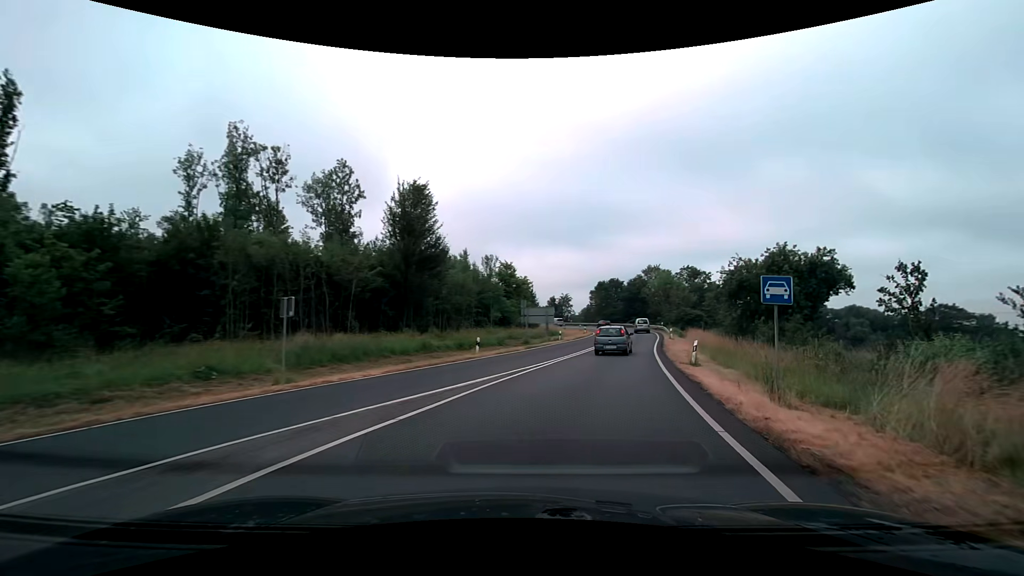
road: trunk_link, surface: asphalt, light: Day
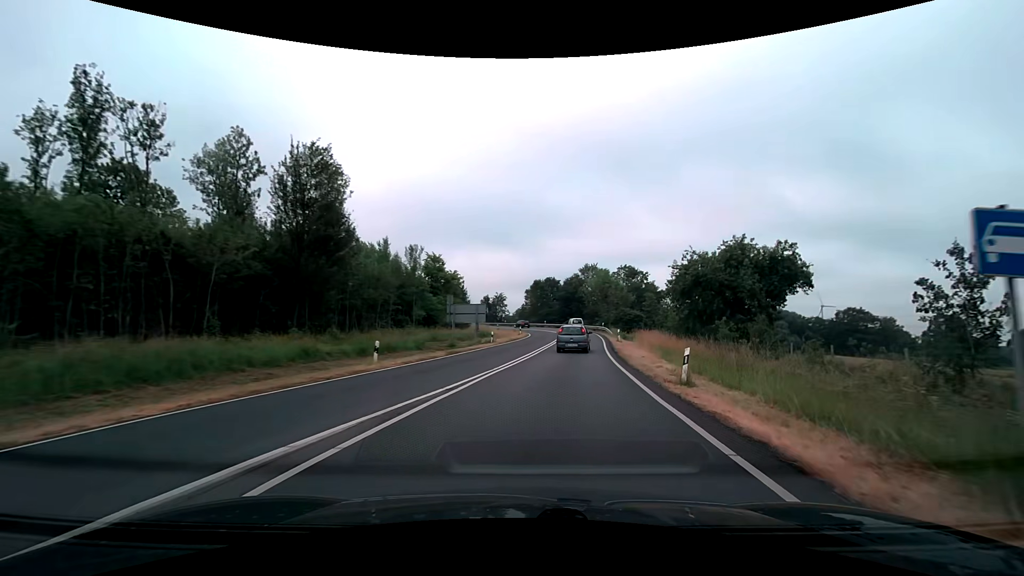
(+0.5, +7.3) m; +7°
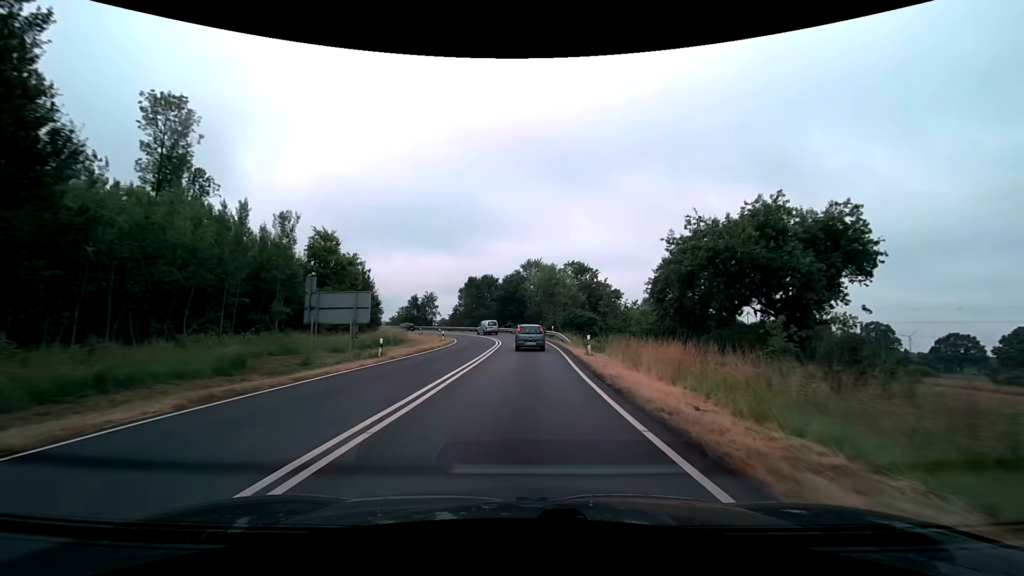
(+1.4, +16.0) m; +7°
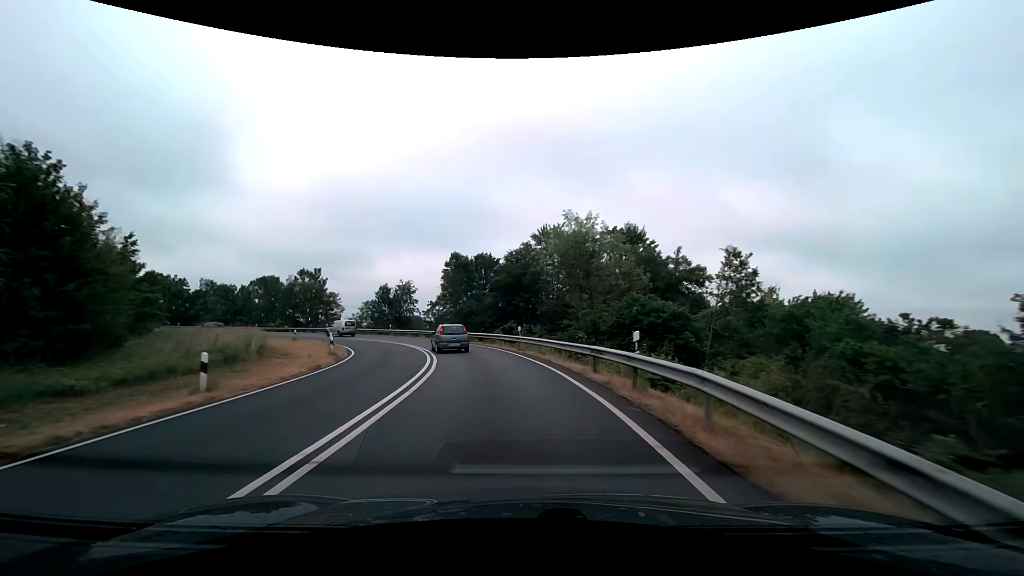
(+0.6, +35.0) m; -2°
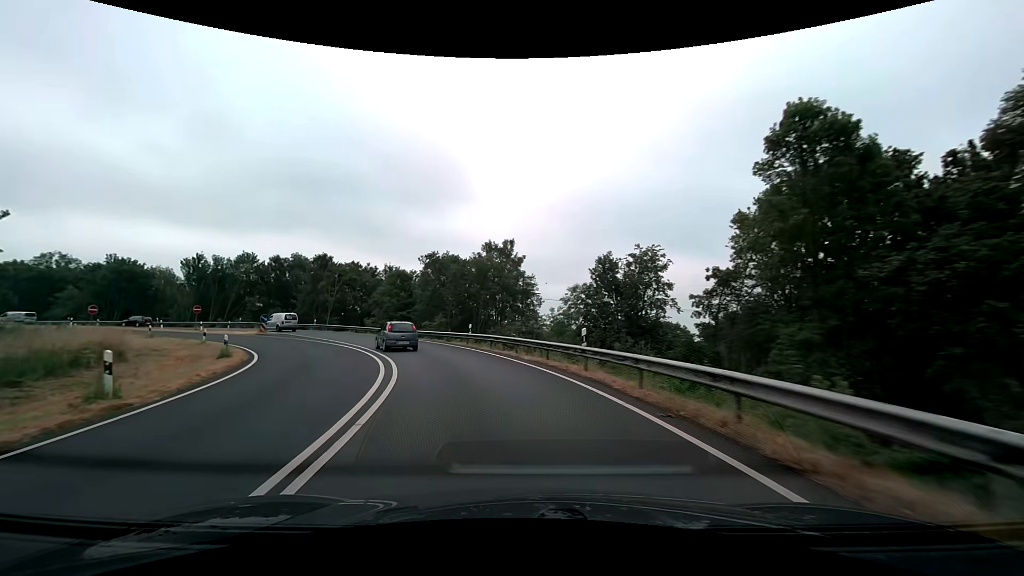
(-8.2, +41.5) m; -27°
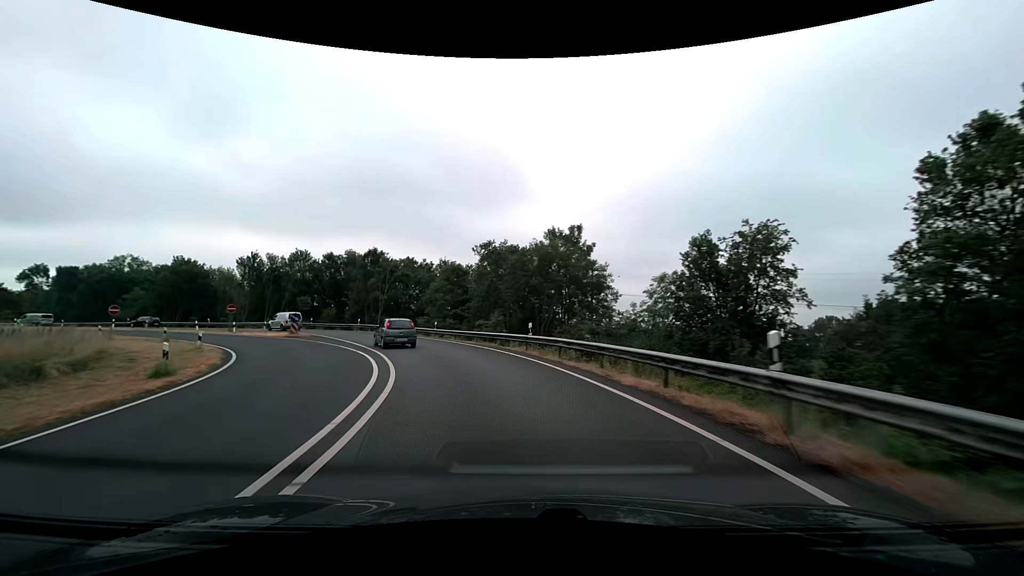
(-0.5, +8.3) m; -7°
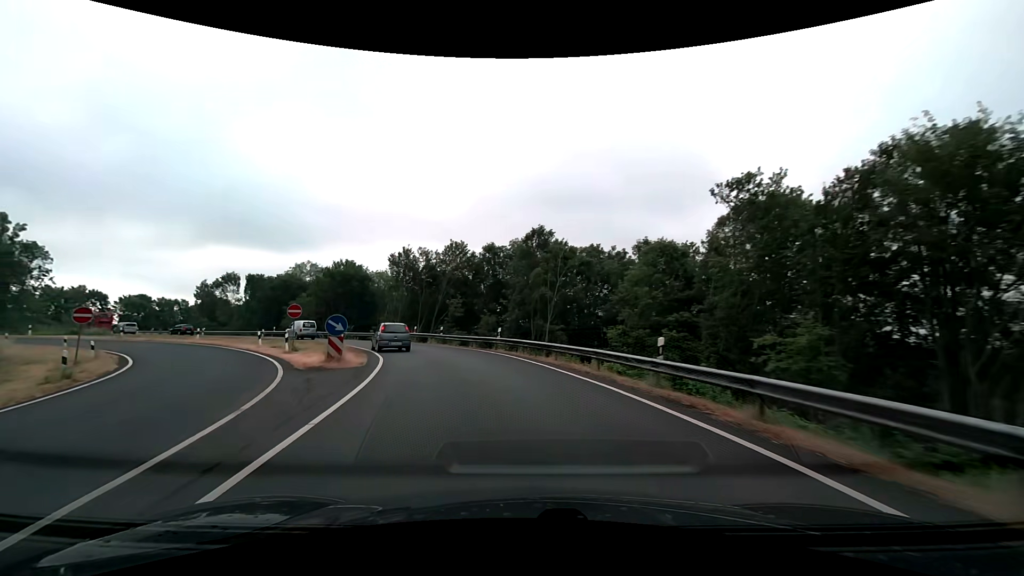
(-4.6, +24.8) m; -21°
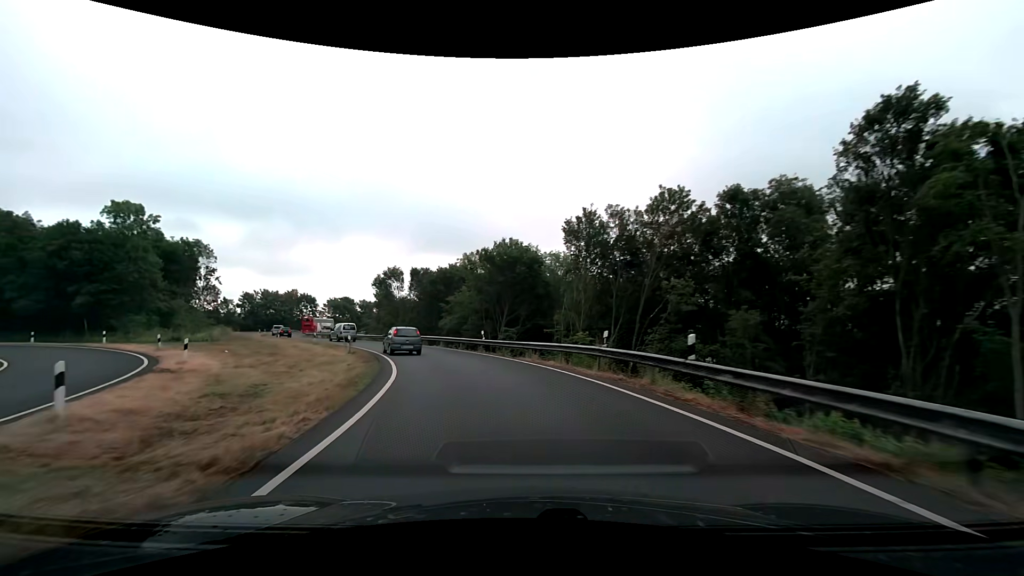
(-4.9, +25.2) m; -22°
